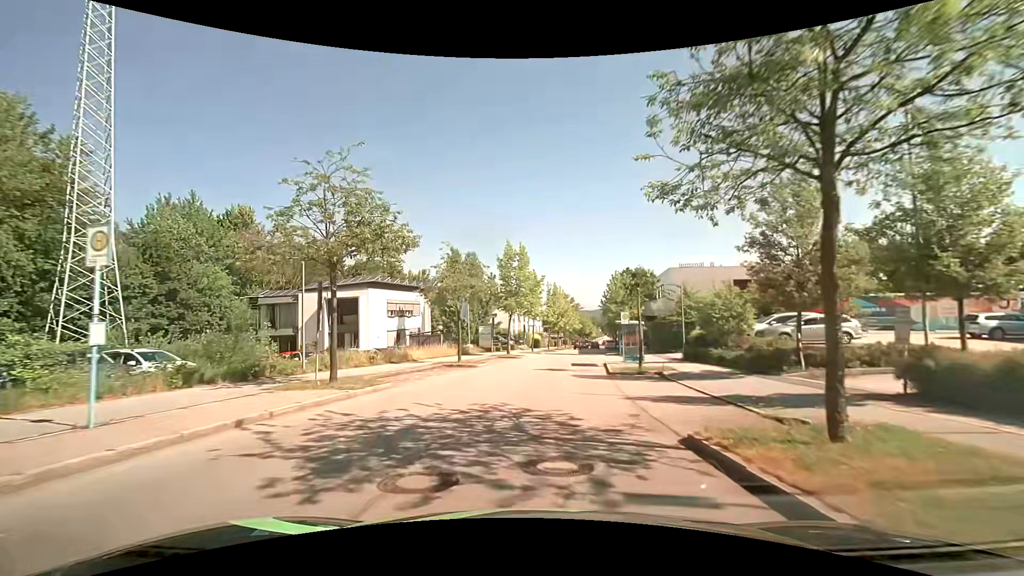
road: residential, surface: asphalt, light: Day
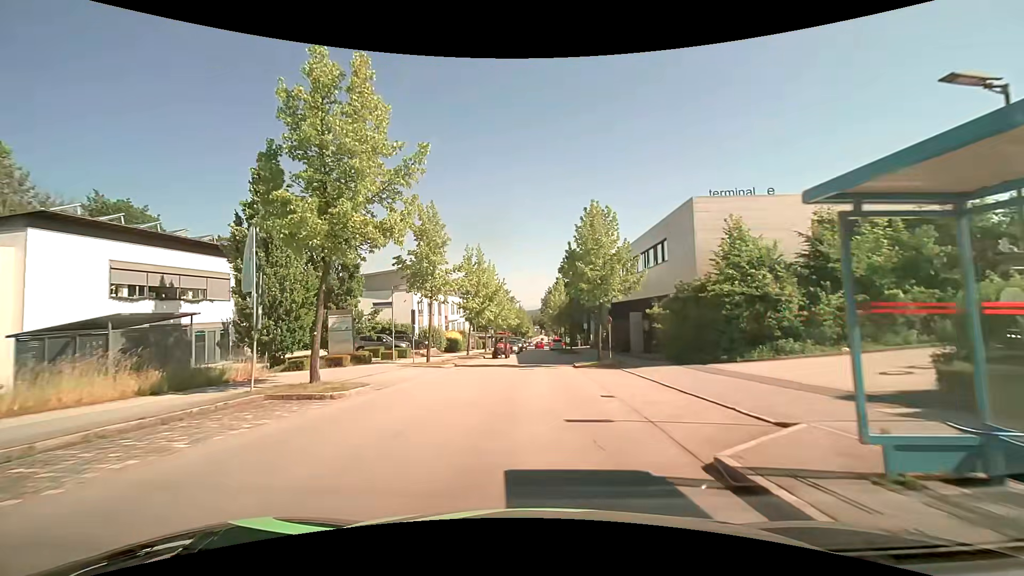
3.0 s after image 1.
(+1.9, +27.7) m; +7°
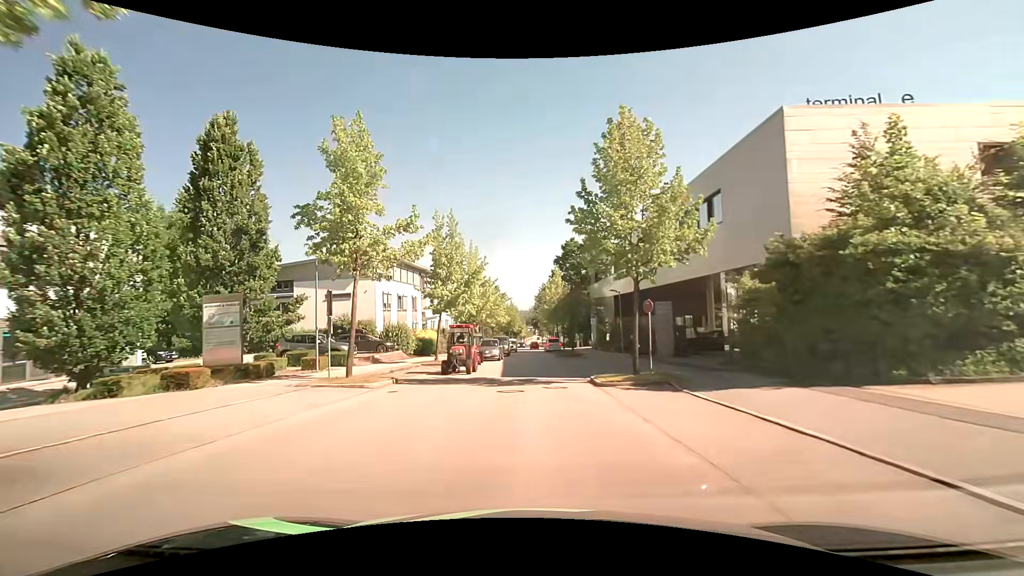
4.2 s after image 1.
(+0.1, +11.0) m; +1°
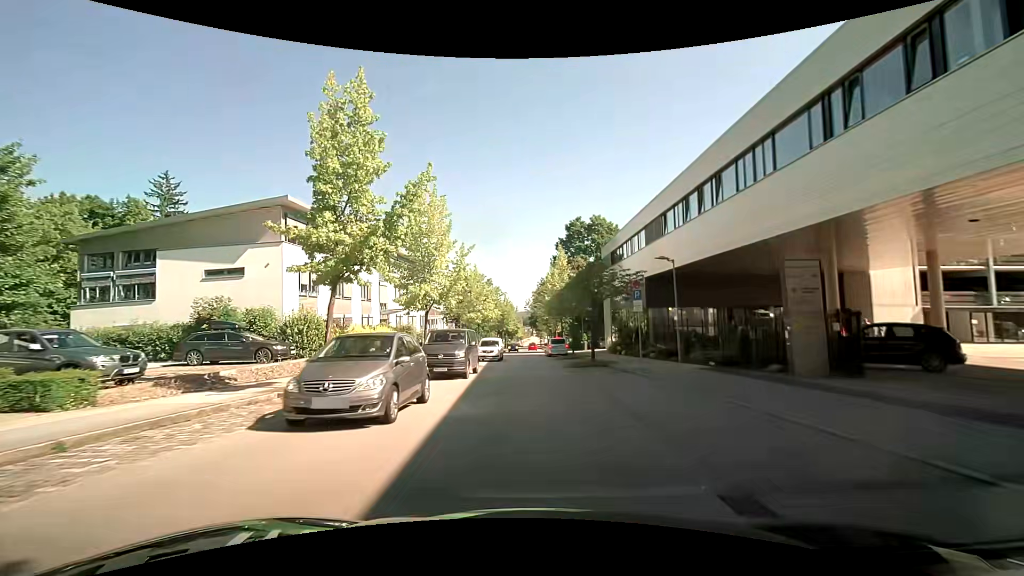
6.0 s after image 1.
(0.0, +16.3) m; -1°
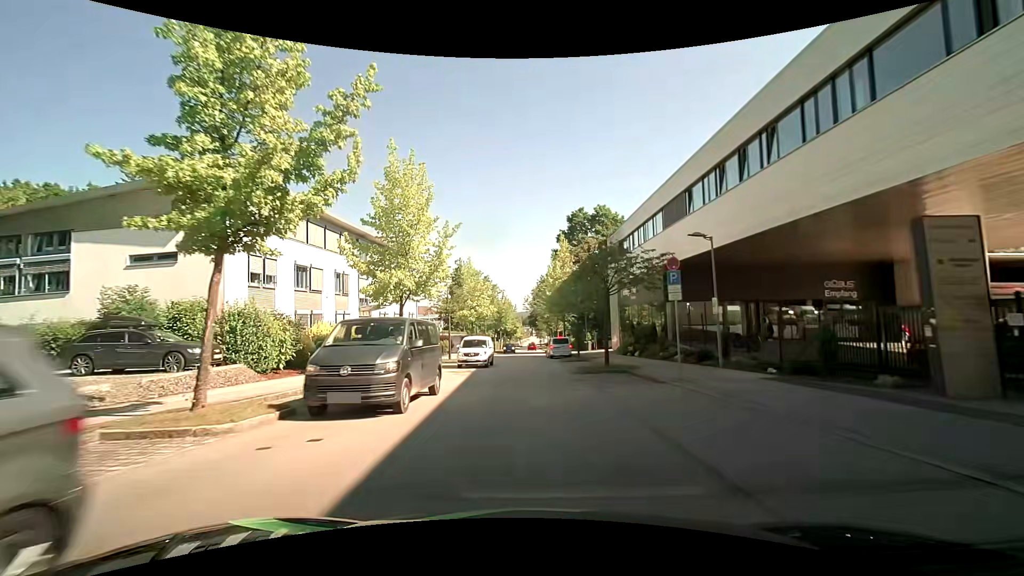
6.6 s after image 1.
(+0.1, +5.4) m; +2°
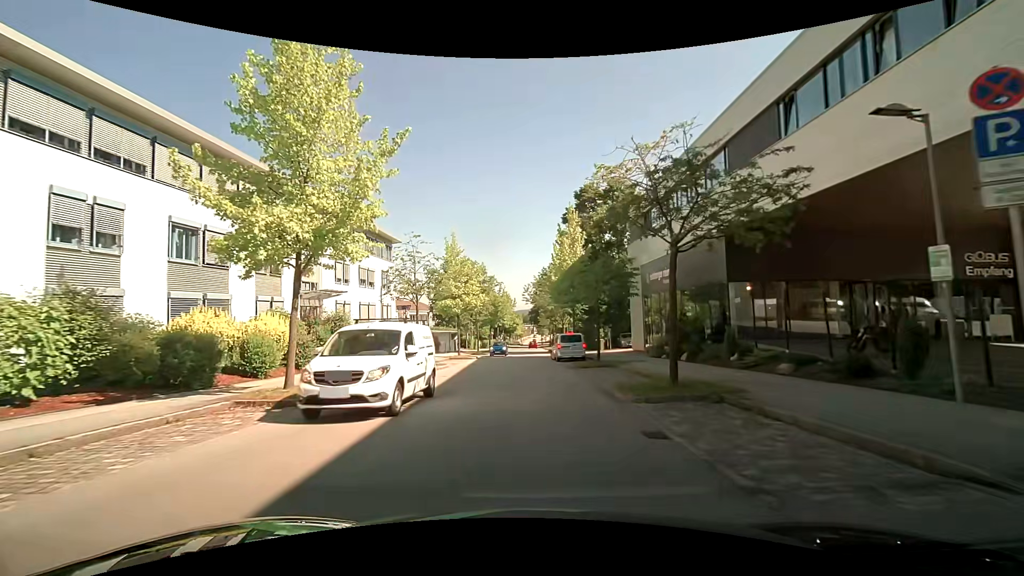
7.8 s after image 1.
(-0.1, +10.5) m; 0°
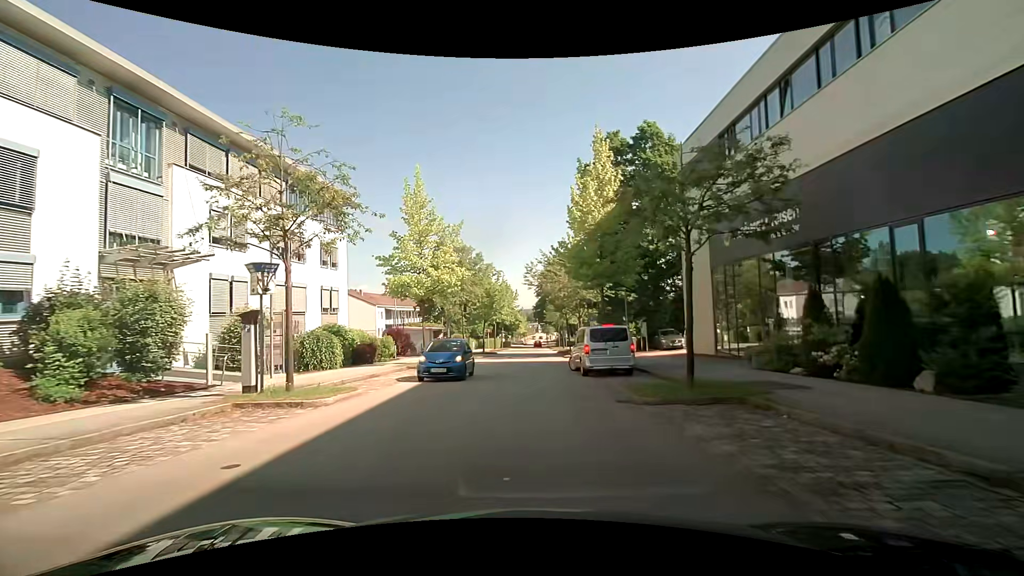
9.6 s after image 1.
(-0.1, +14.4) m; 0°
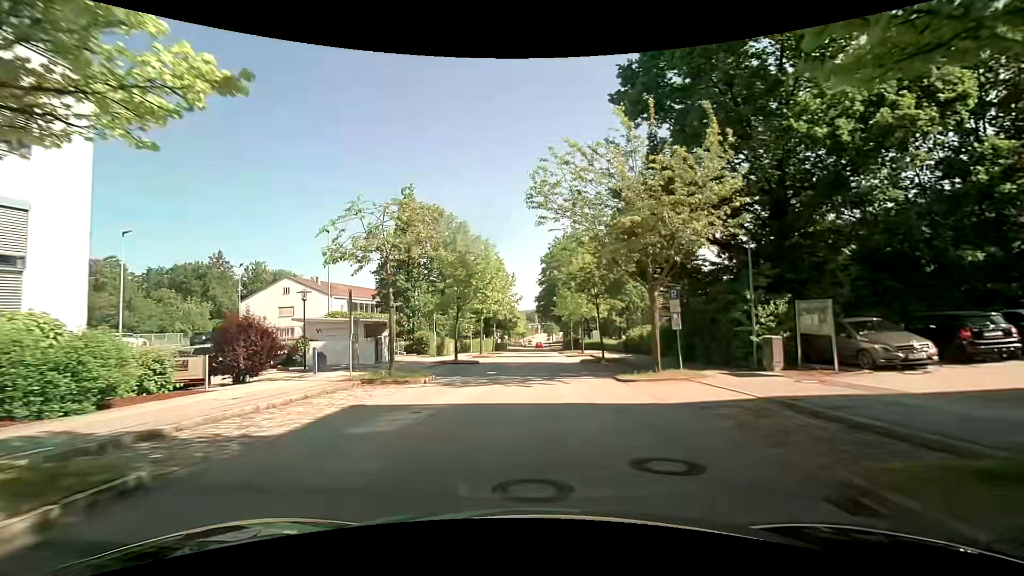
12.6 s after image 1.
(-0.6, +22.1) m; -1°
(0, +10) (+1, +20) (+1, +30) (+1, +40) (+2, +50) (+2, +60) (+2, +70) (+3, +80) (+3, +90) (+3, +100) m
